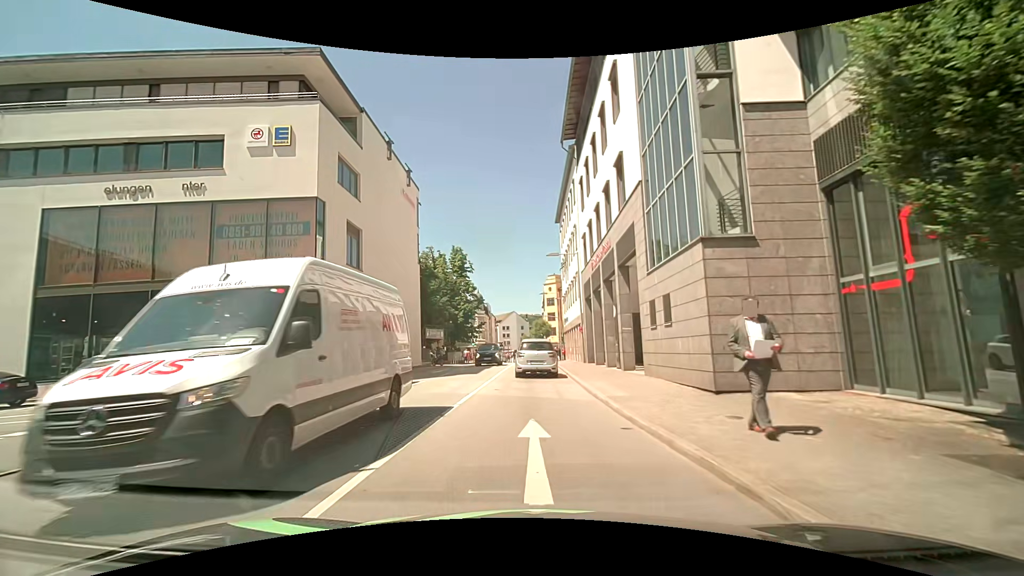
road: primary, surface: asphalt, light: Day
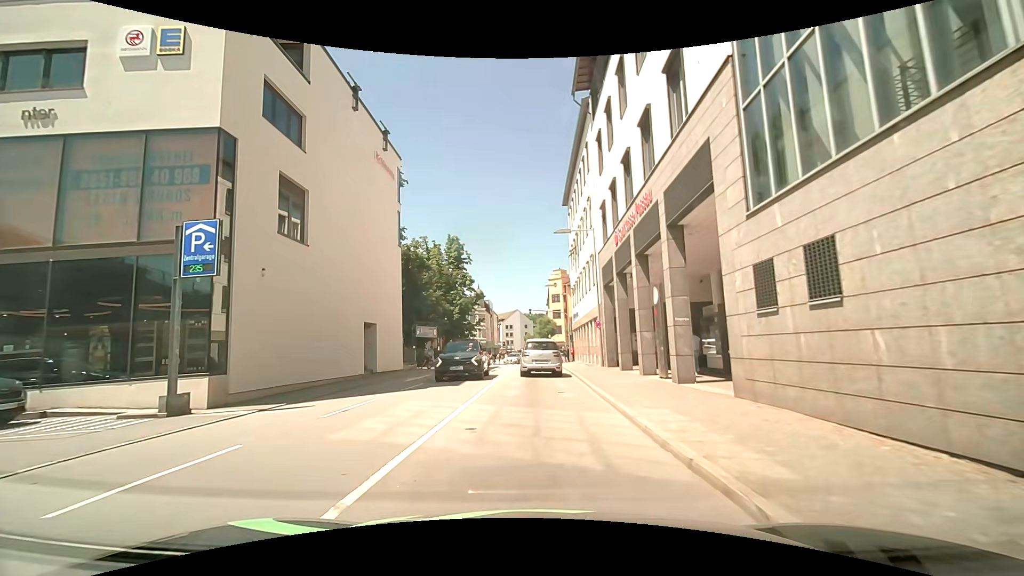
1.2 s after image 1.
(+0.1, +7.3) m; 0°
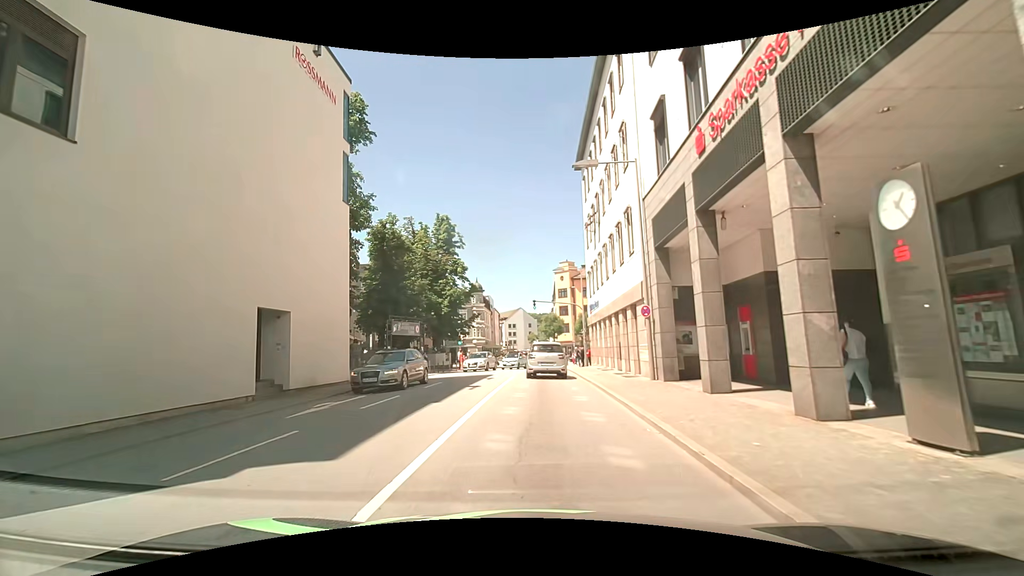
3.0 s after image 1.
(+0.1, +10.9) m; 0°
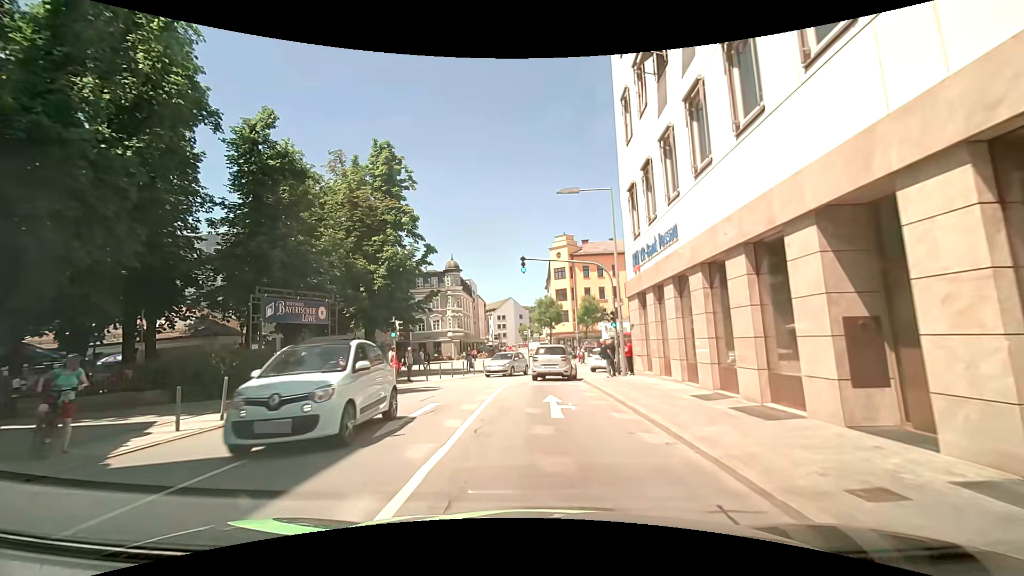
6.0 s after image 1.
(+0.2, +19.7) m; +1°
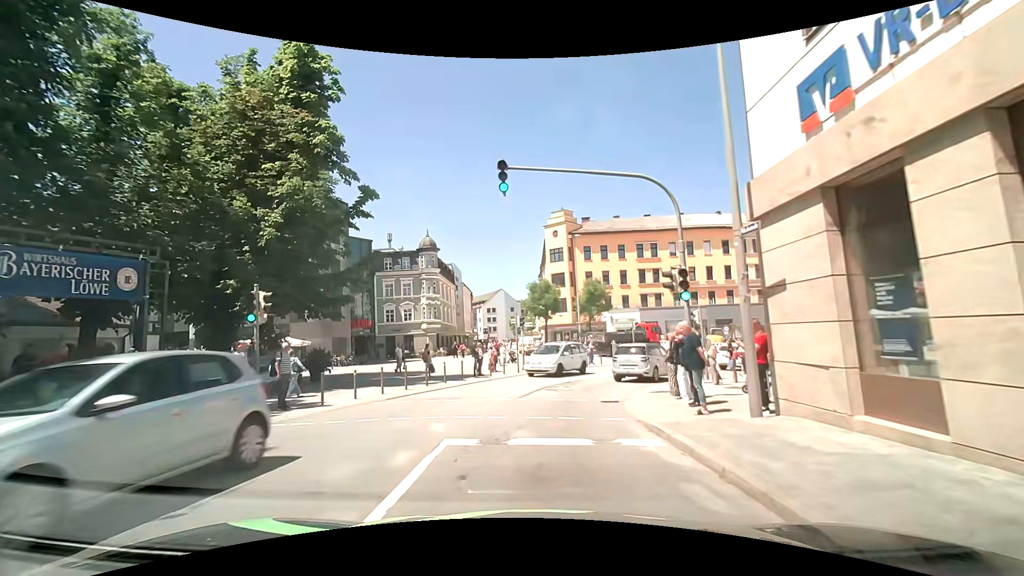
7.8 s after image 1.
(-0.1, +12.7) m; +1°
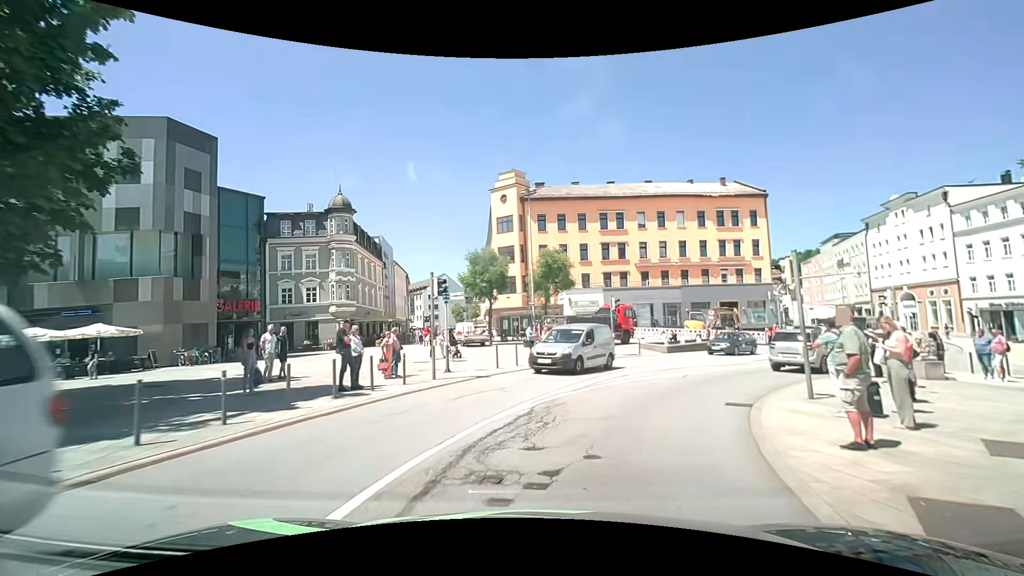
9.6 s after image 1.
(+0.3, +12.5) m; +6°
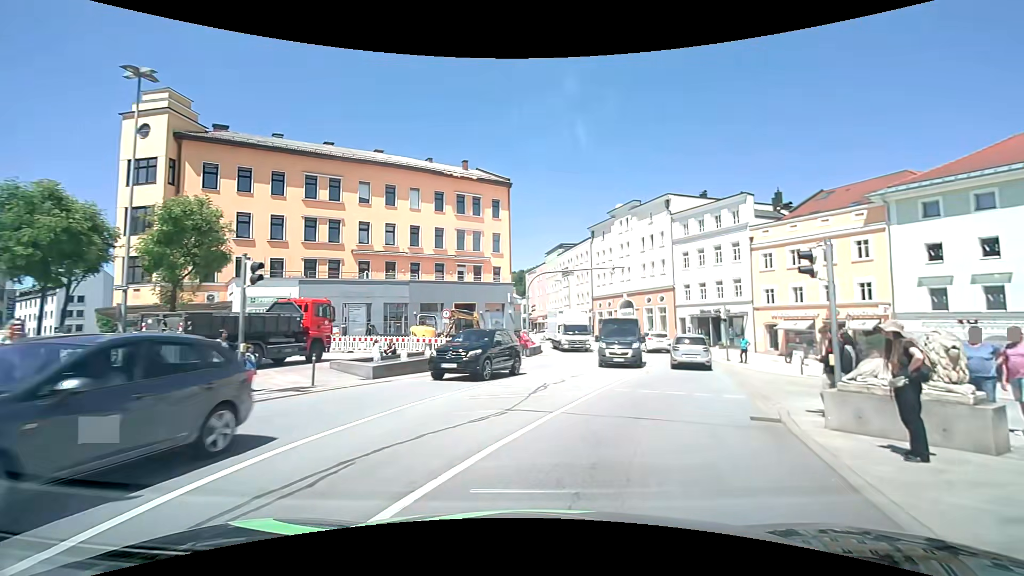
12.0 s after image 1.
(+3.9, +14.7) m; +31°
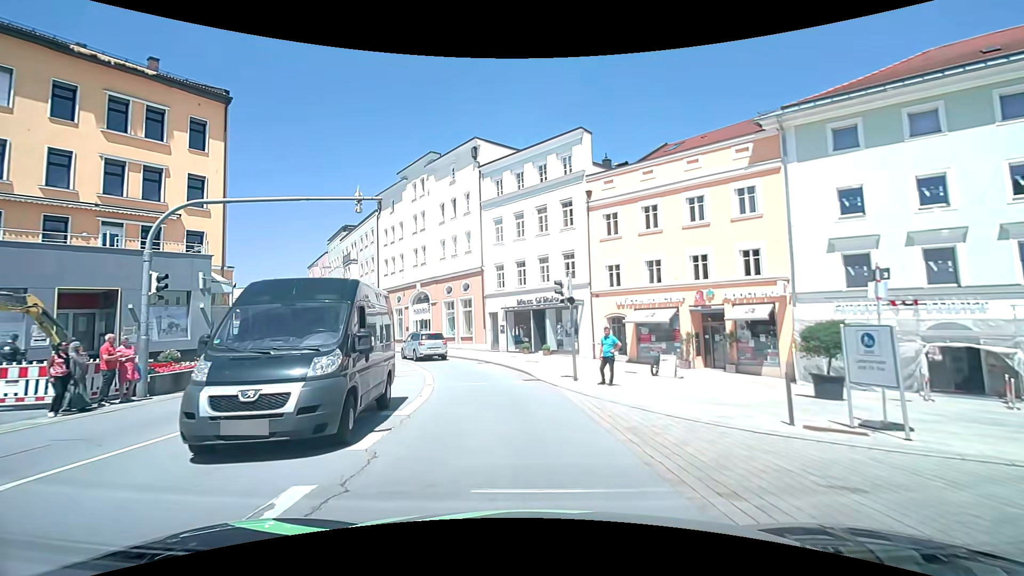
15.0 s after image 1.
(+4.5, +17.2) m; +21°
